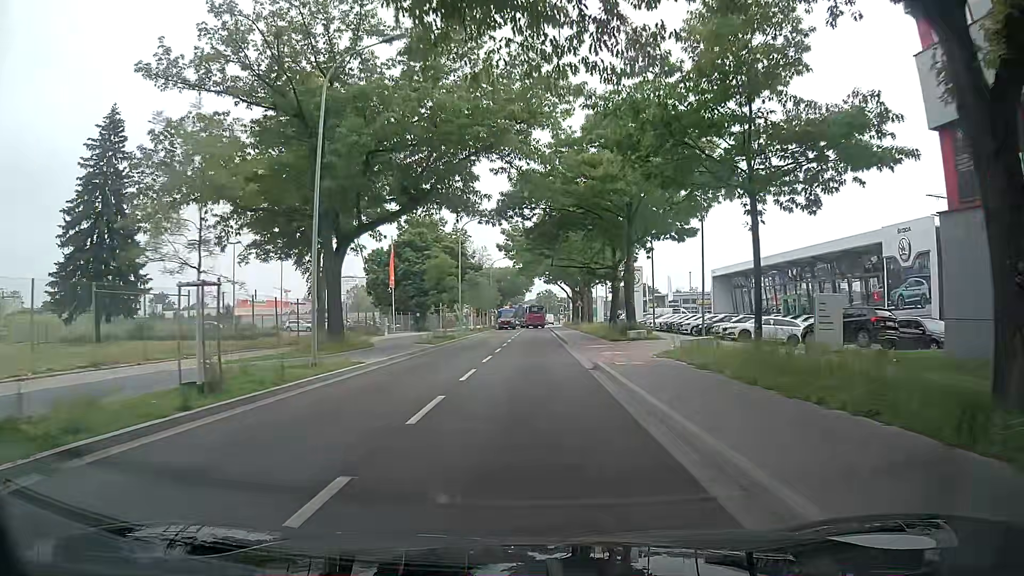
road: tertiary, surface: asphalt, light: Day
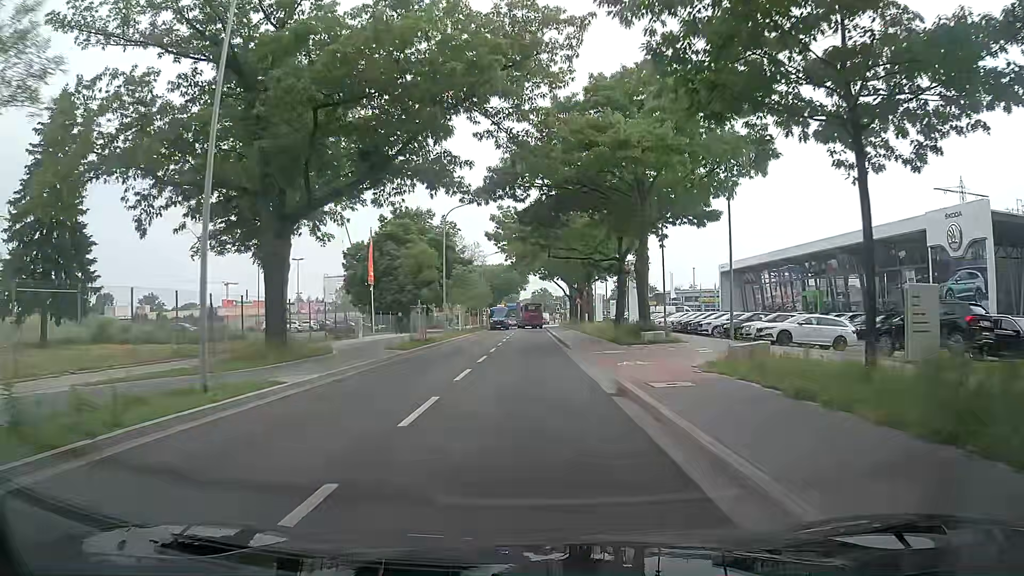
(0.0, +6.2) m; +1°
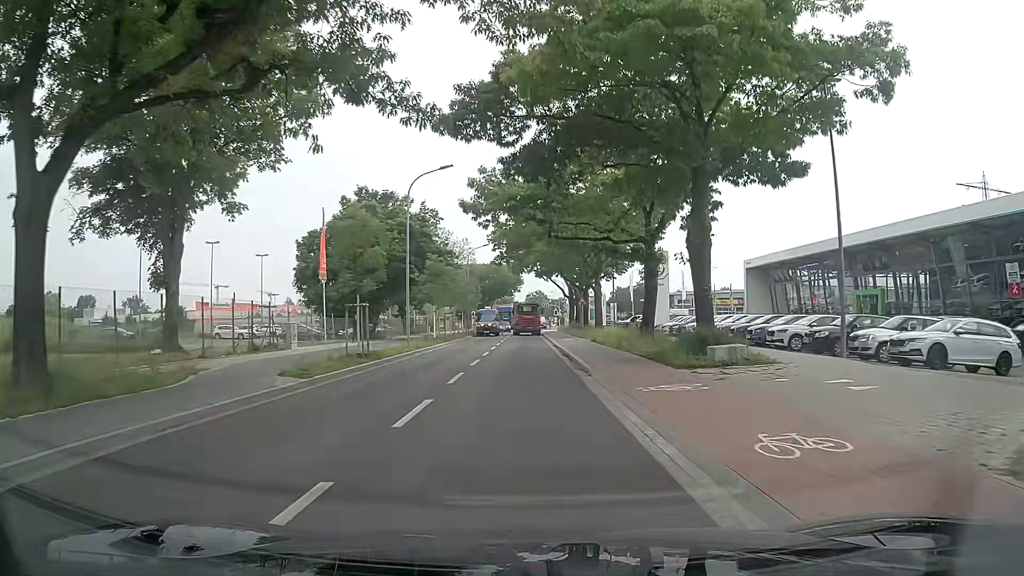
(0.0, +11.8) m; -1°
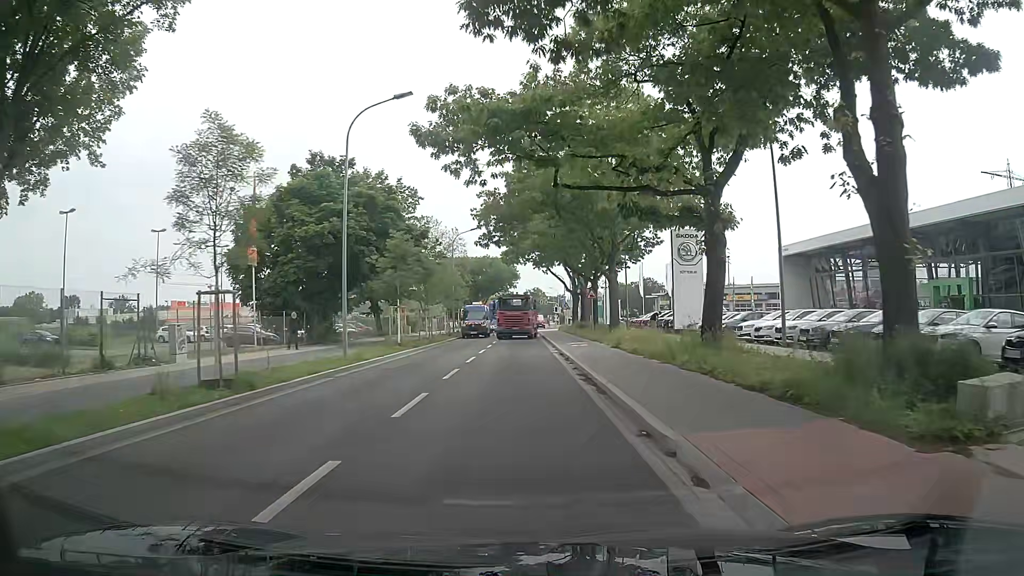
(+0.2, +11.1) m; +1°
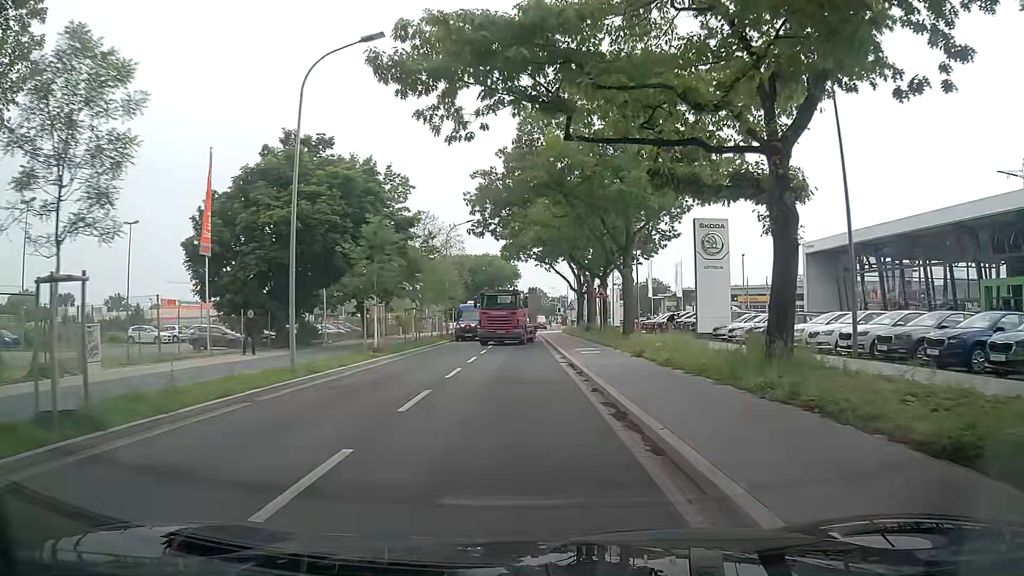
(0.0, +5.3) m; 0°
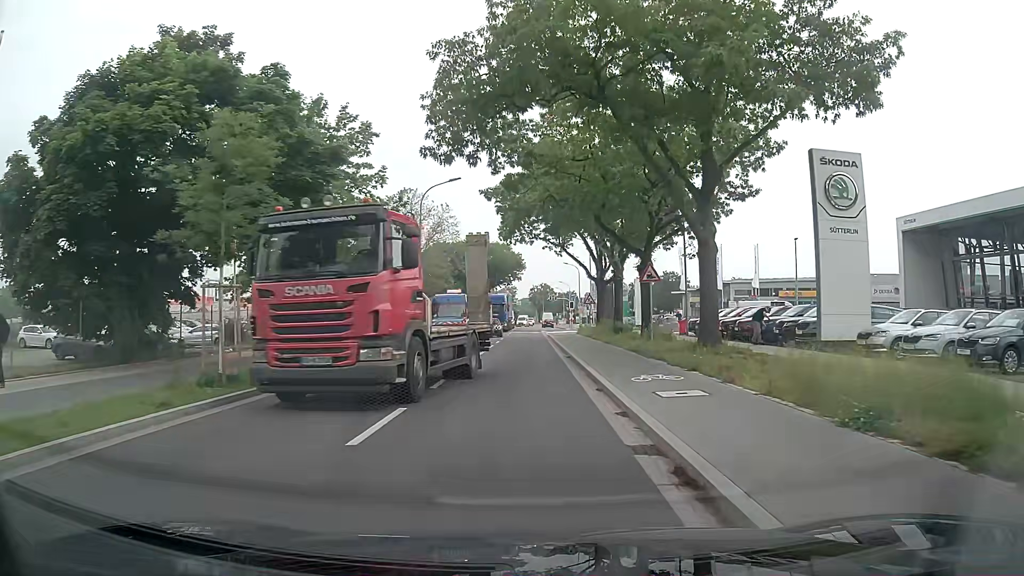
(+0.1, +14.8) m; -1°
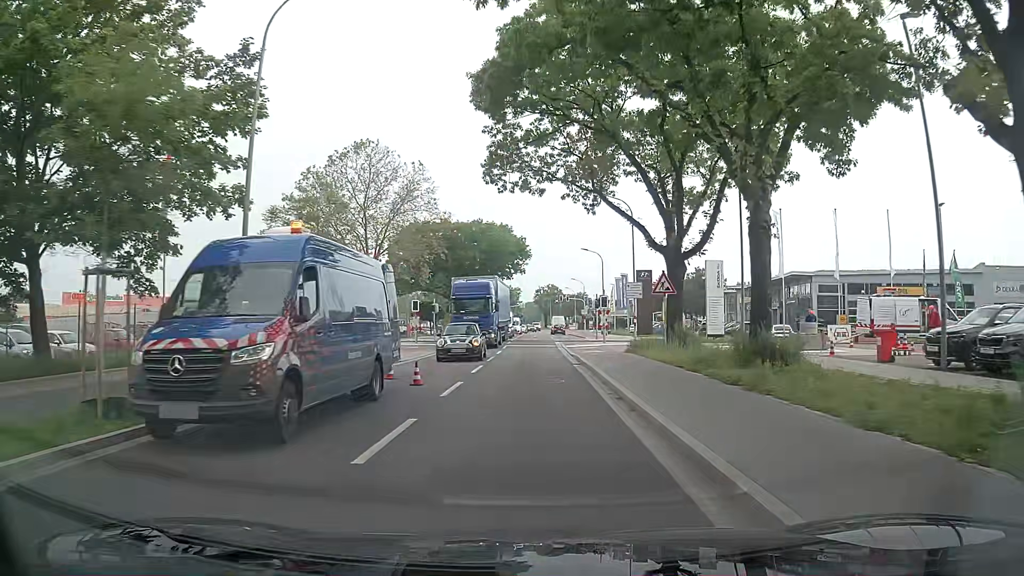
(+0.1, +24.9) m; +1°
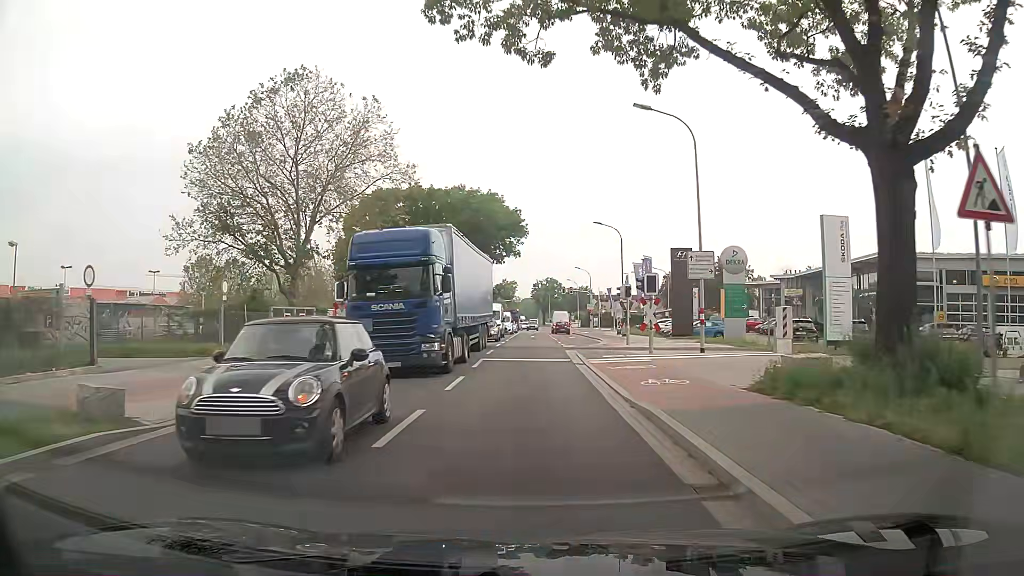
(0.0, +17.3) m; 0°
(0, +10) (0, +20) (0, +30) (+1, +40) (+2, +50) (+3, +60) (+3, +70) (+3, +80) (+4, +90) (+6, +99) m
